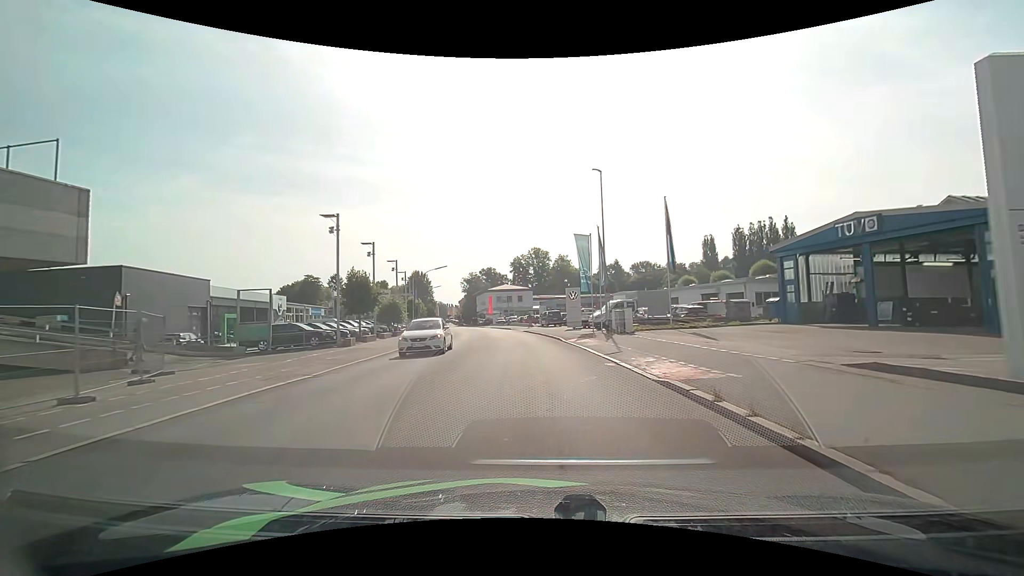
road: tertiary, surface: asphalt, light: Day
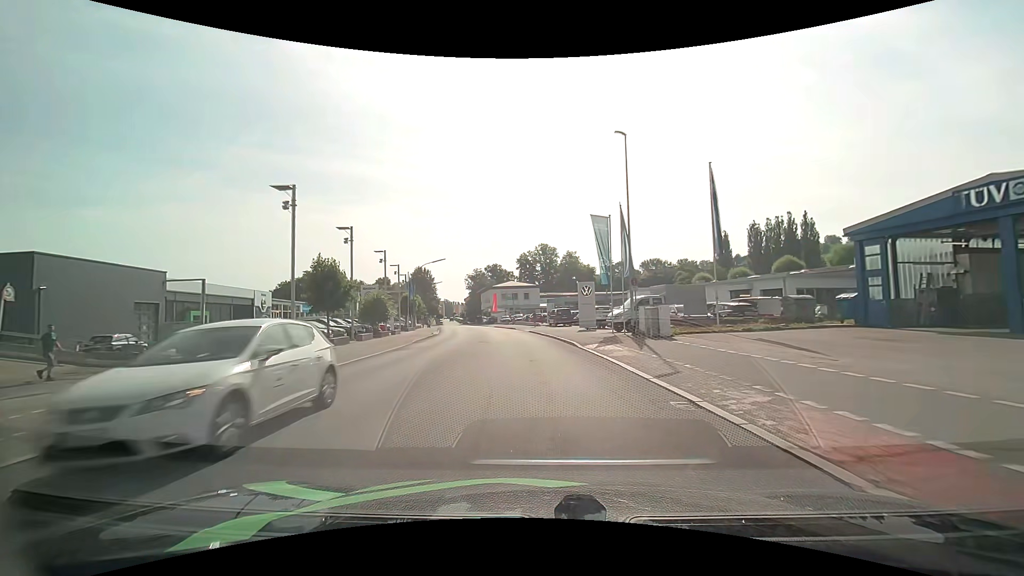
(0.0, +6.3) m; -1°
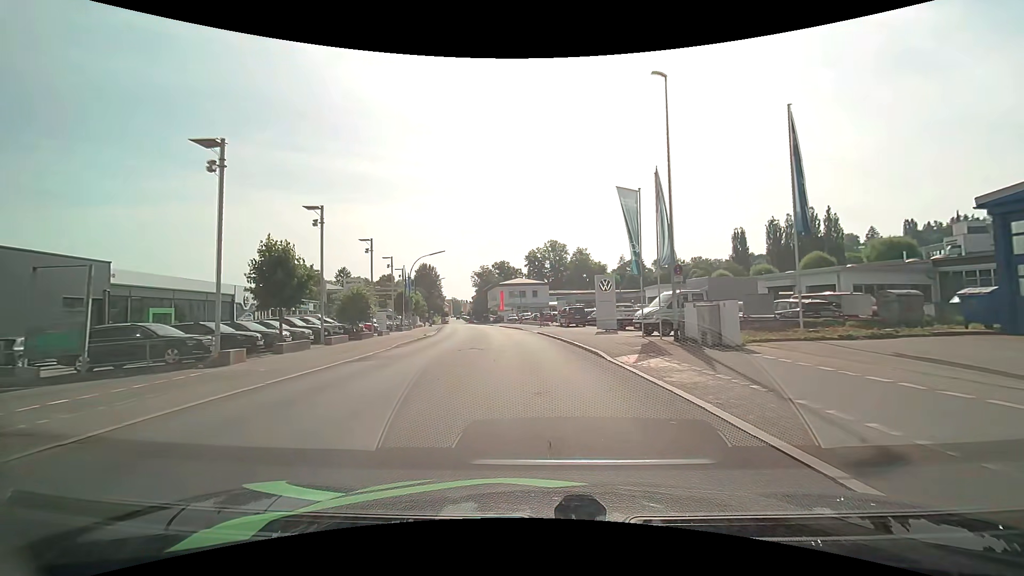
(0.0, +6.2) m; -1°
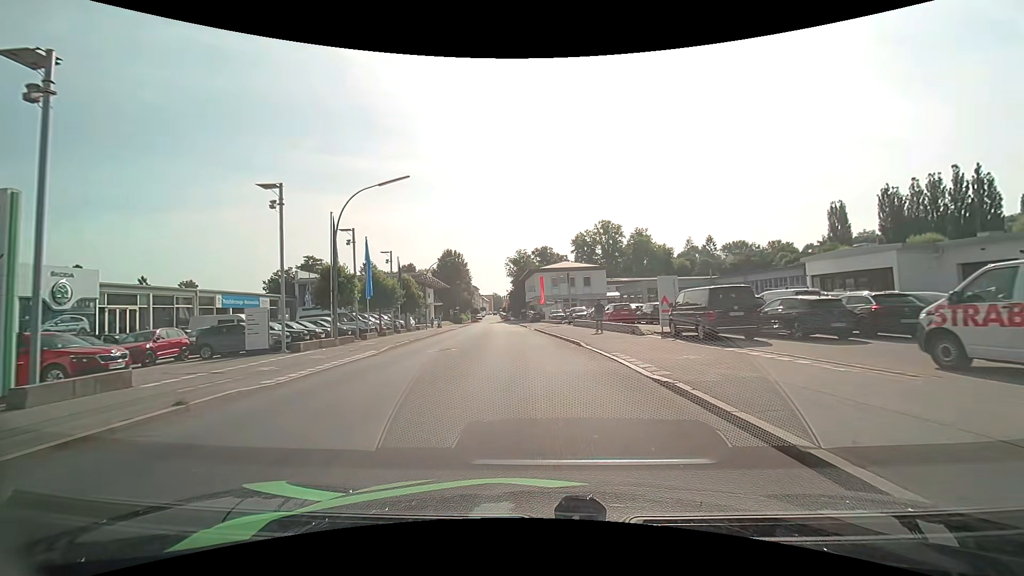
(-1.3, +29.6) m; -5°
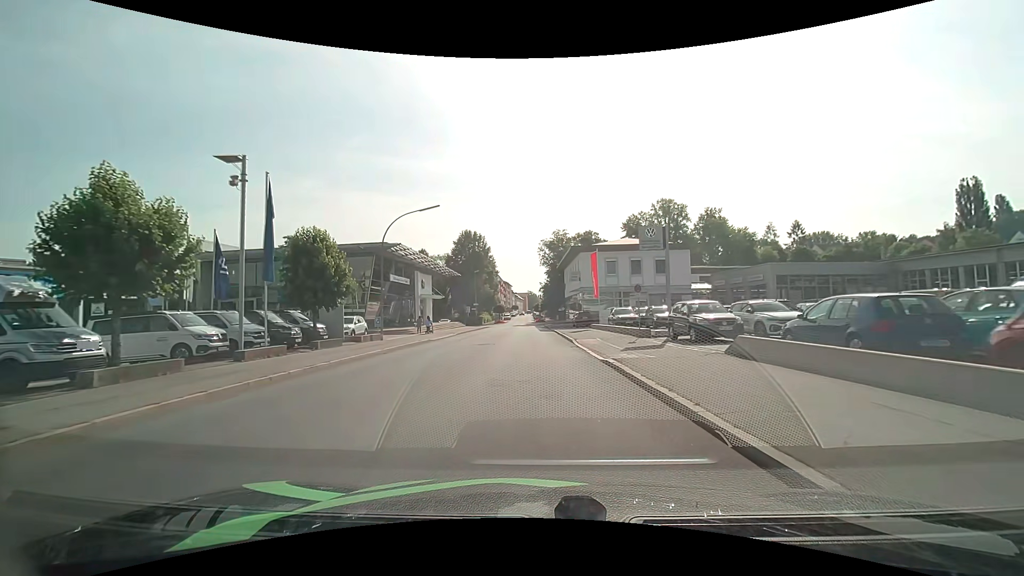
(-1.0, +28.6) m; -4°
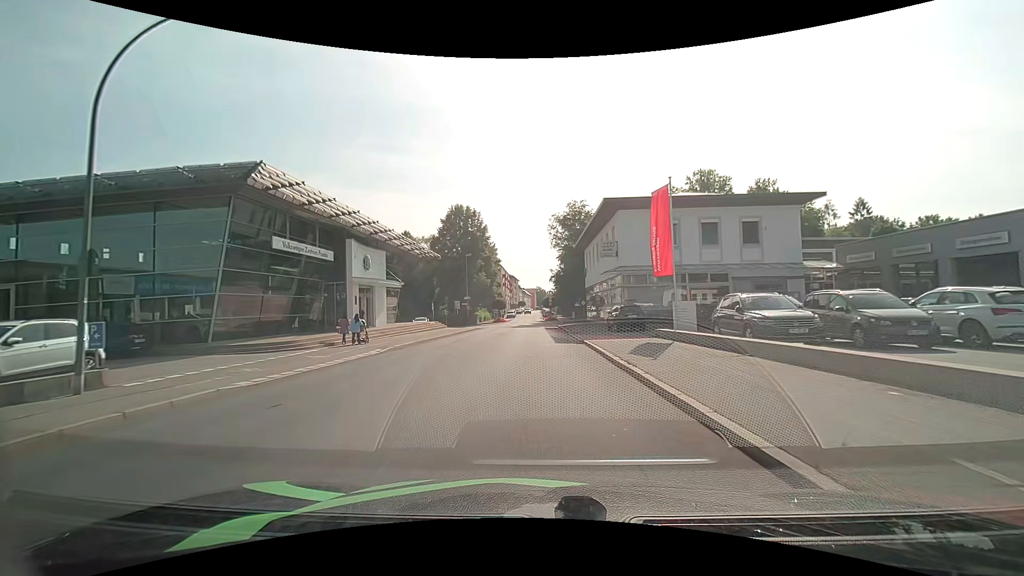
(-0.2, +21.8) m; -1°
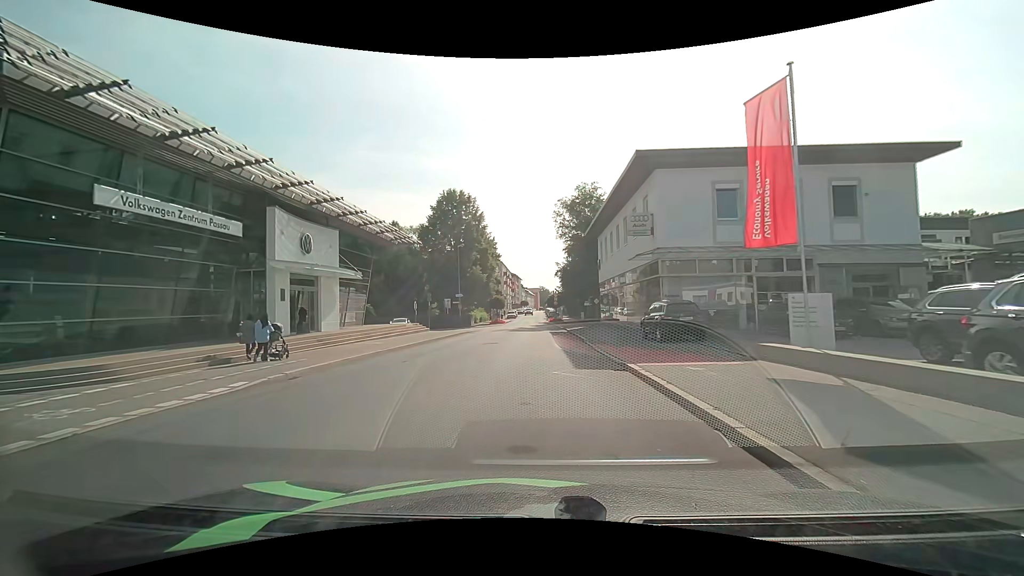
(0.0, +10.2) m; 0°
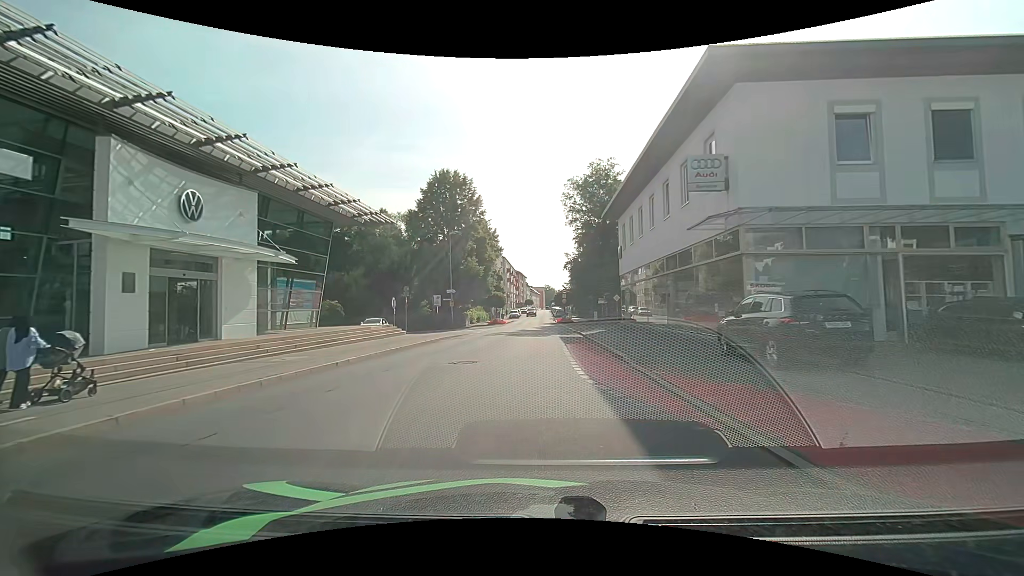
(0.0, +9.4) m; -1°
